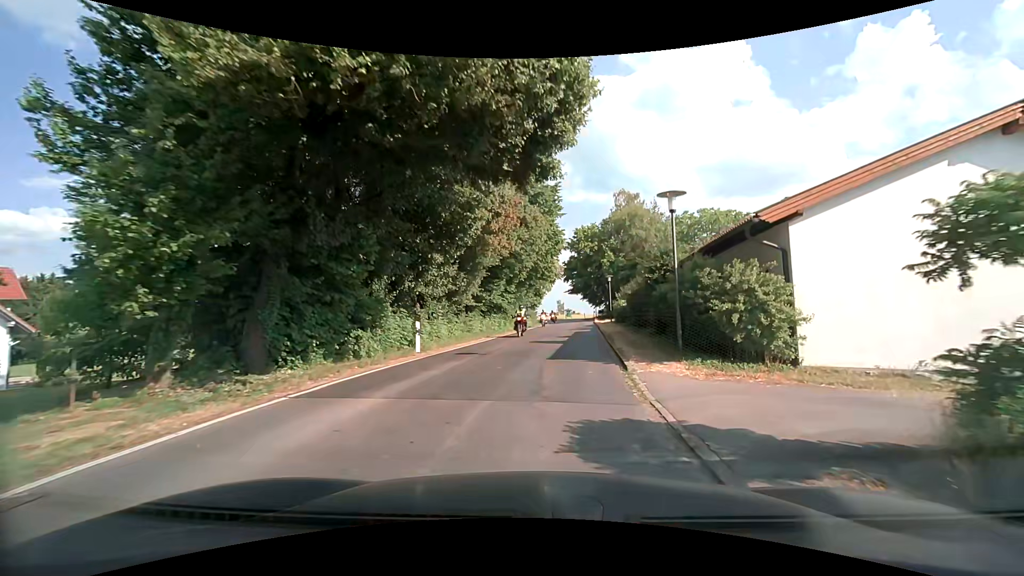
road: unclassified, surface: asphalt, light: Day
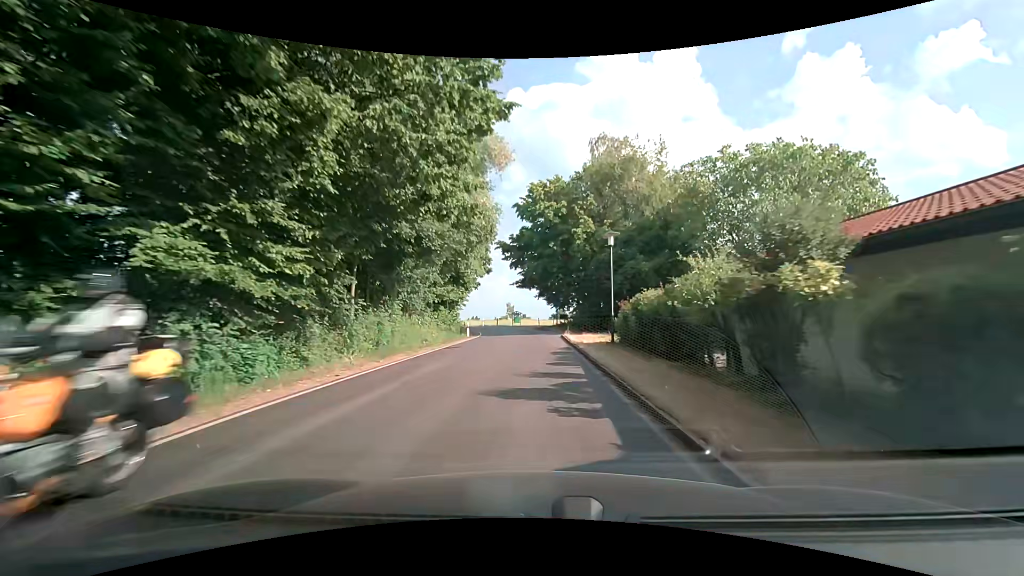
(+1.9, +28.9) m; +6°
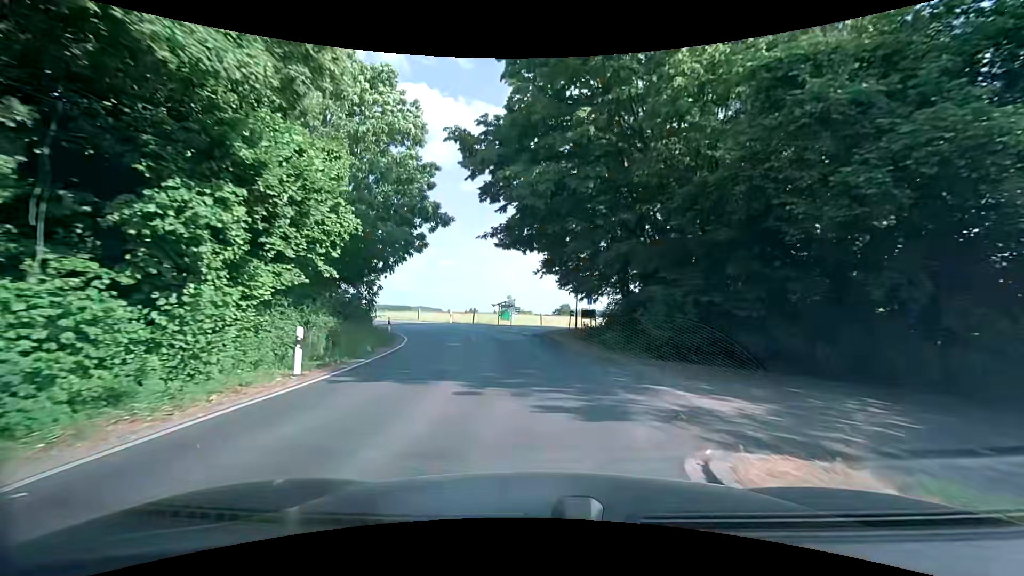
(+0.2, +27.0) m; 0°
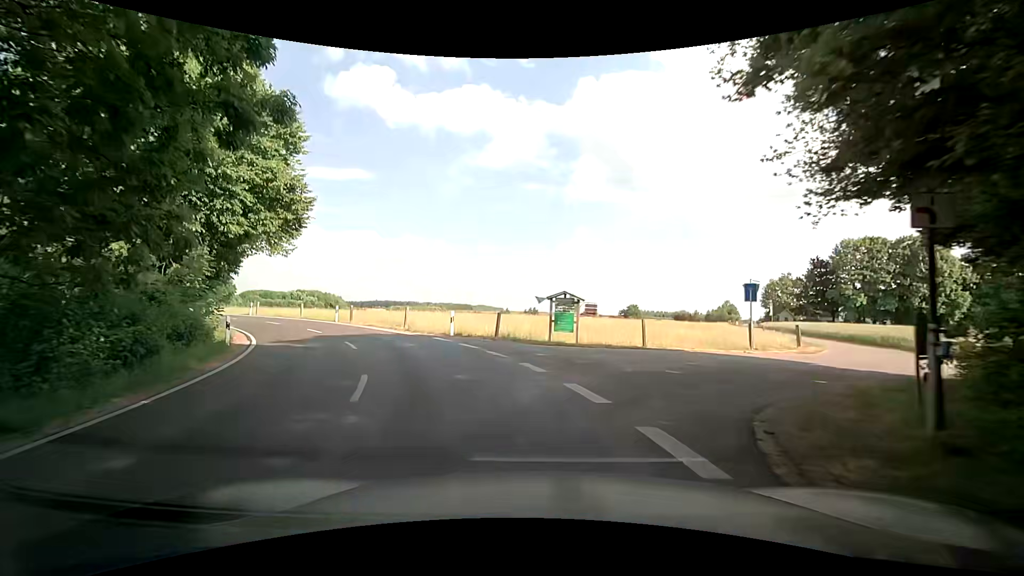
(-0.9, +22.4) m; -6°
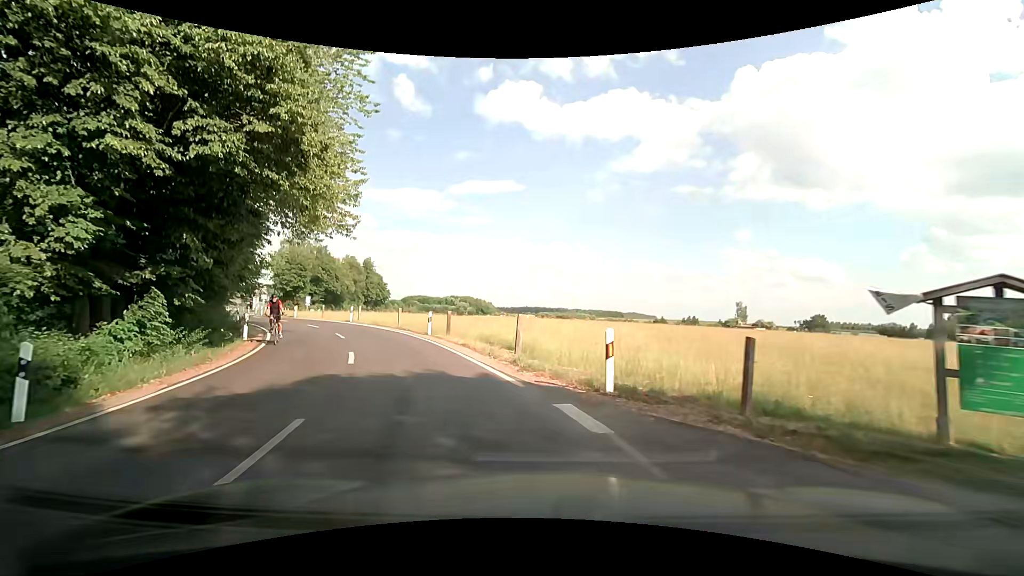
(-1.8, +12.8) m; -17°
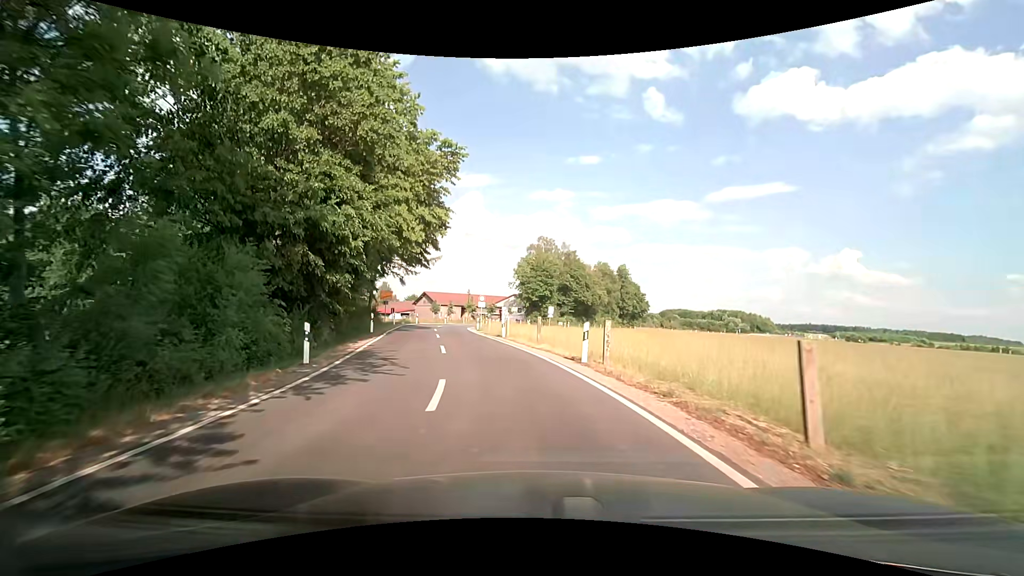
(-7.1, +23.1) m; -29°
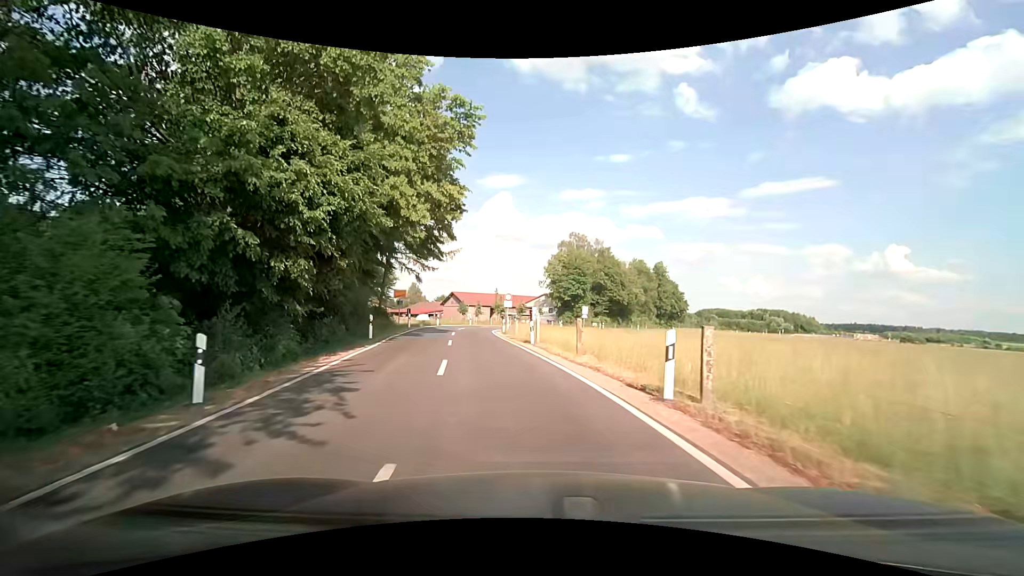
(-0.1, +5.5) m; -3°
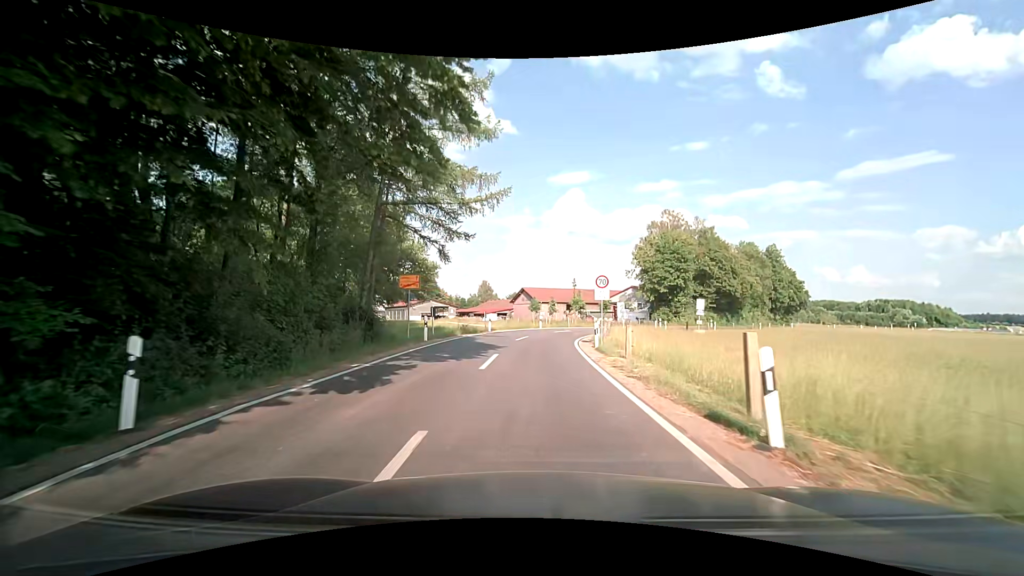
(-1.6, +17.2) m; -9°
(0, +10) (0, +20) (+1, +30) (+3, +40) (+7, +49) (+13, +57) (+19, +65) (+25, +73) (+31, +81) (+37, +89) m
